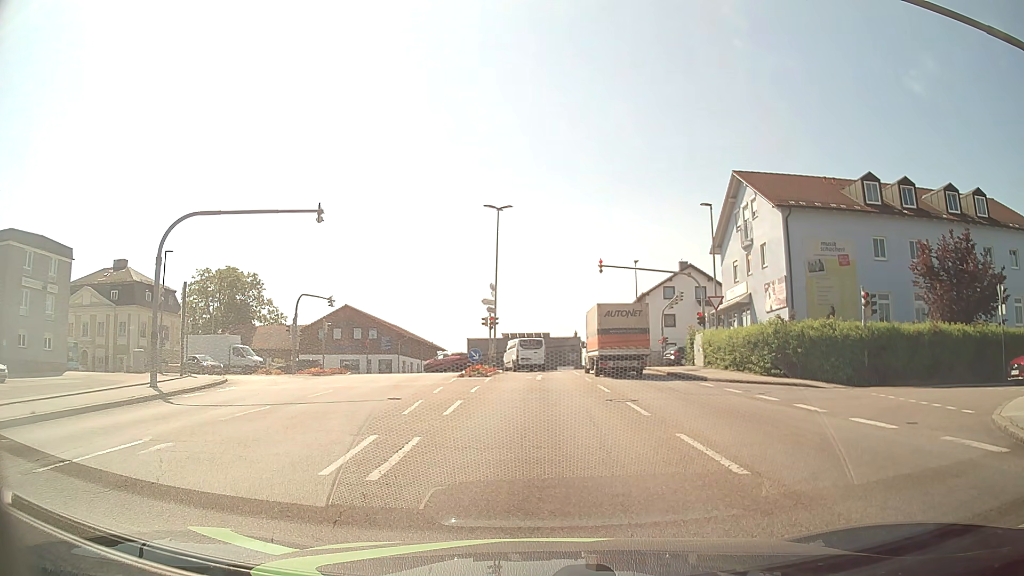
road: tertiary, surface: asphalt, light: Day
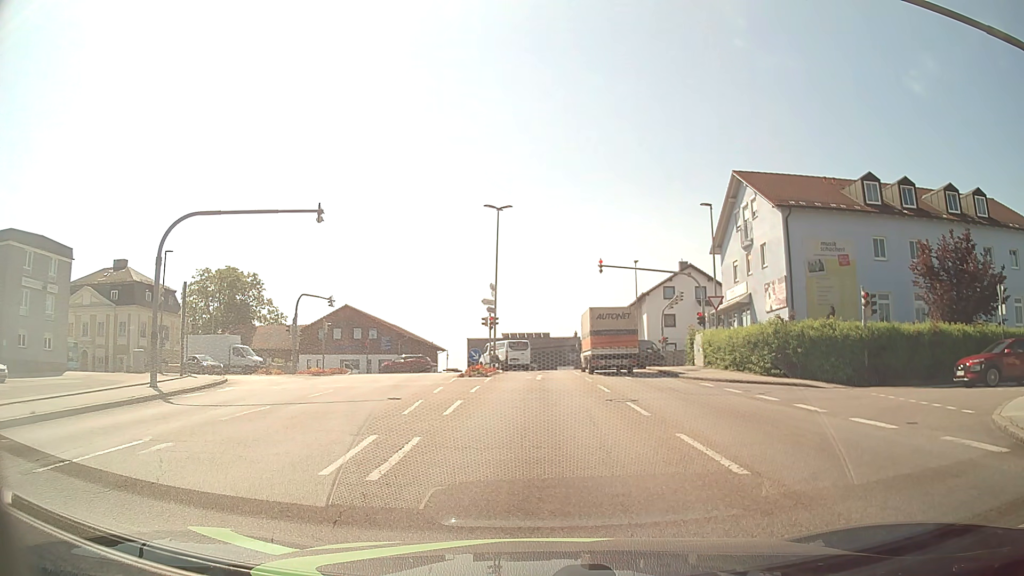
(0.0, 0.0) m; 0°
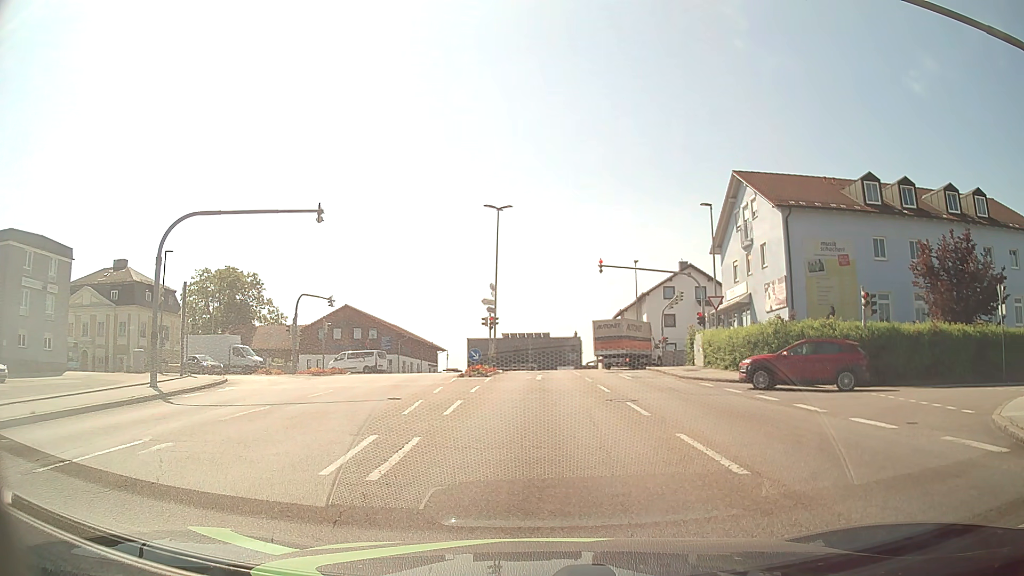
(0.0, 0.0) m; 0°
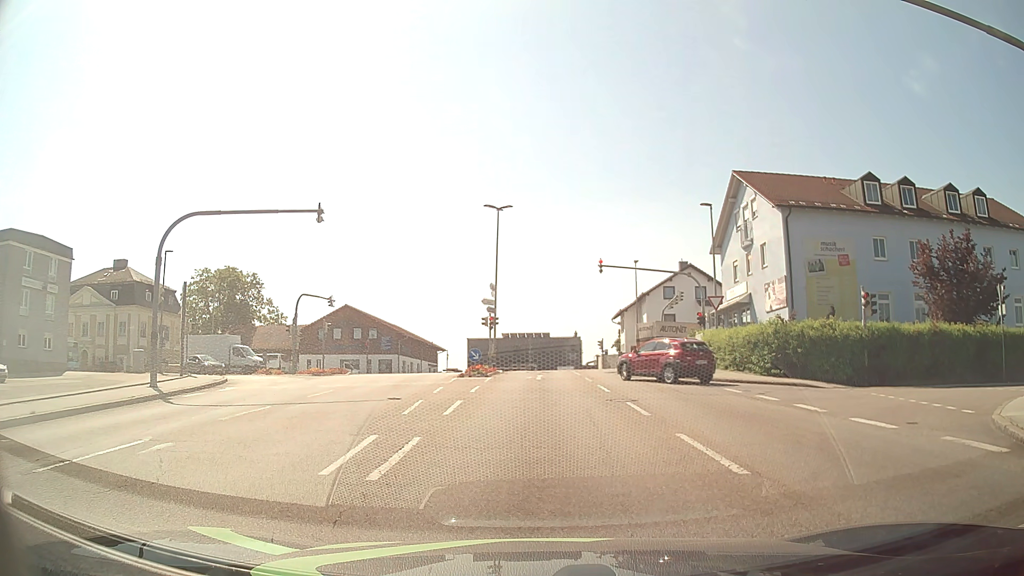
(0.0, 0.0) m; 0°
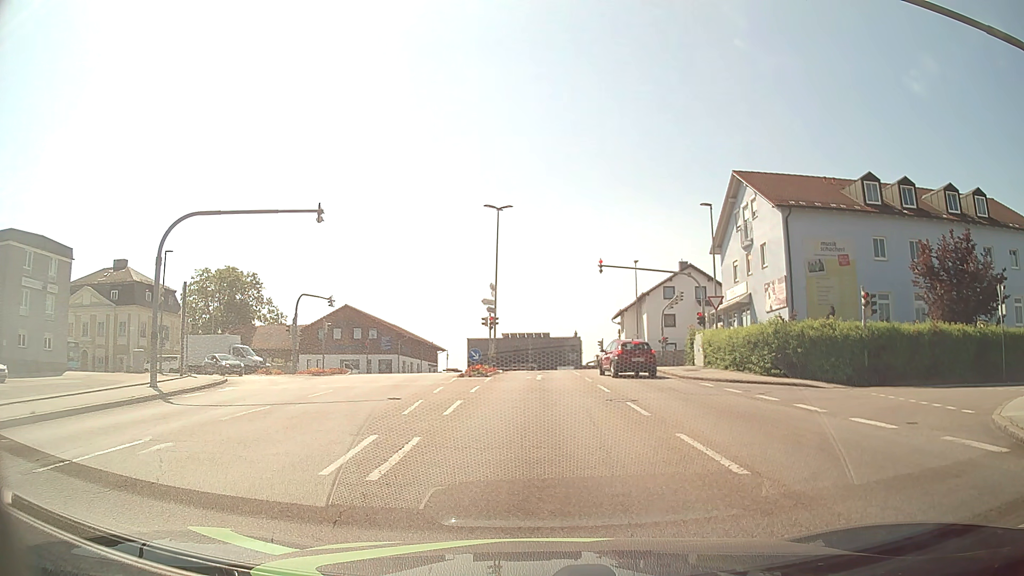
(0.0, 0.0) m; 0°
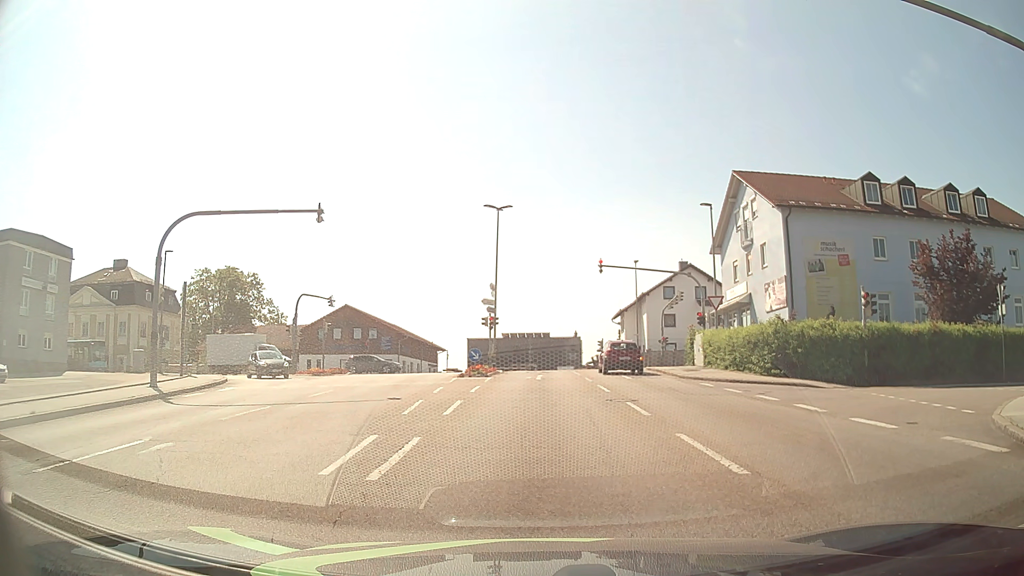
(0.0, 0.0) m; 0°
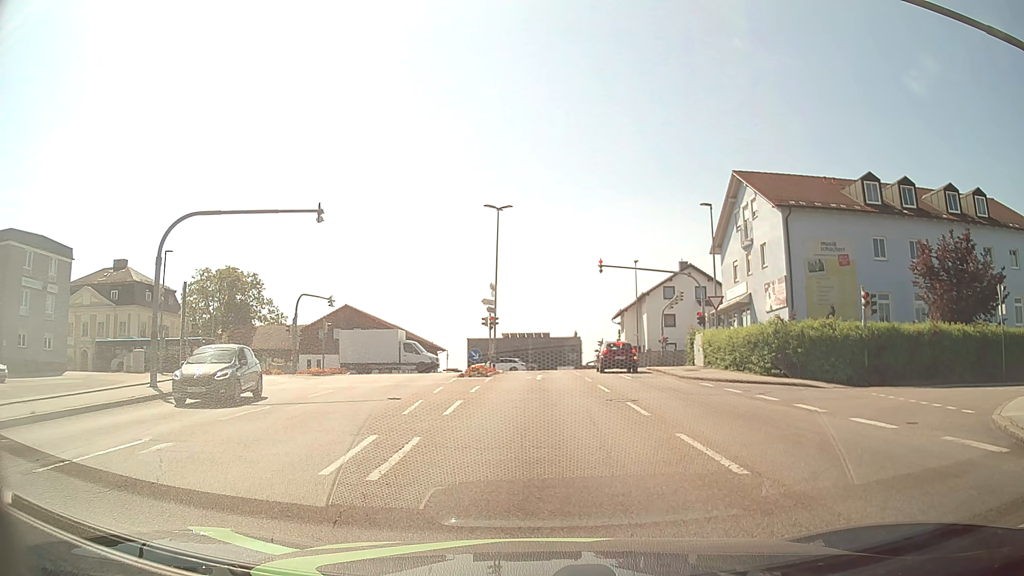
(0.0, 0.0) m; 0°
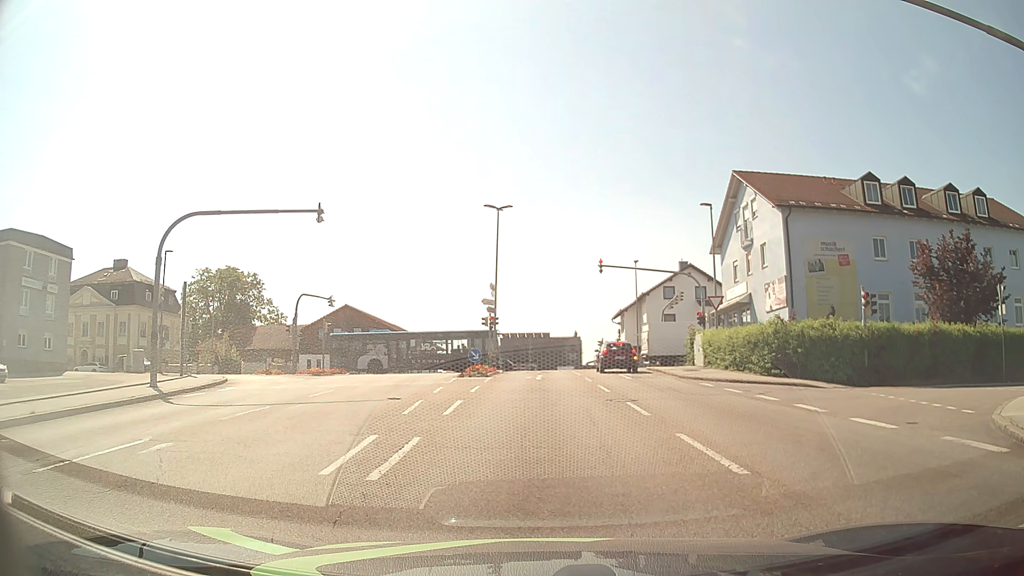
(0.0, 0.0) m; 0°
